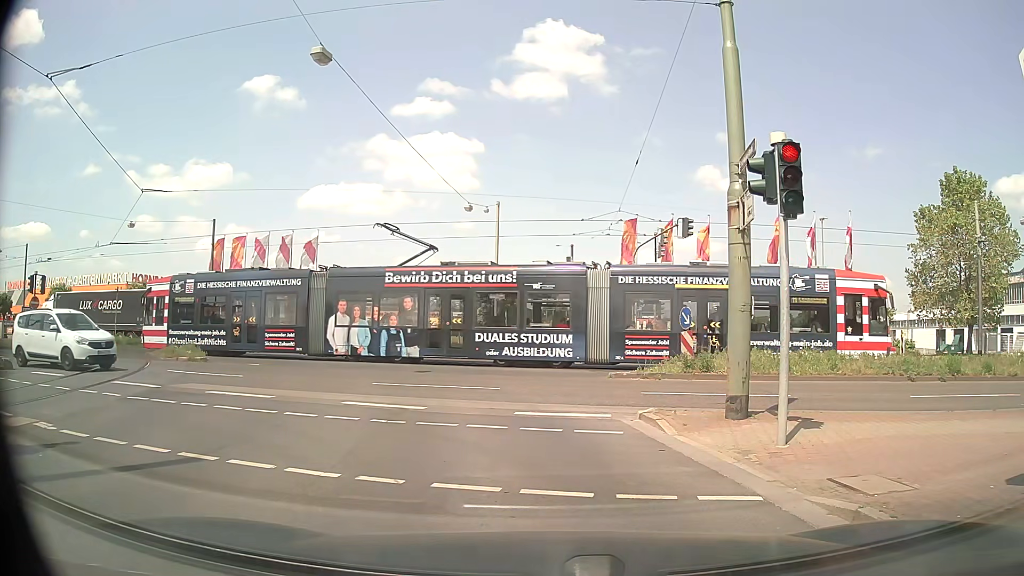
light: Day
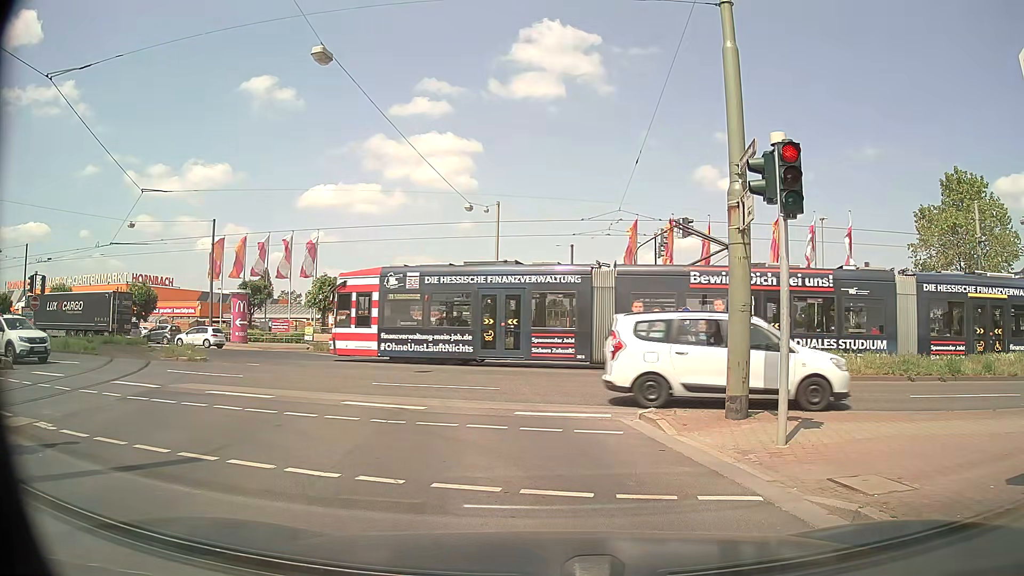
(0.0, 0.0) m; 0°
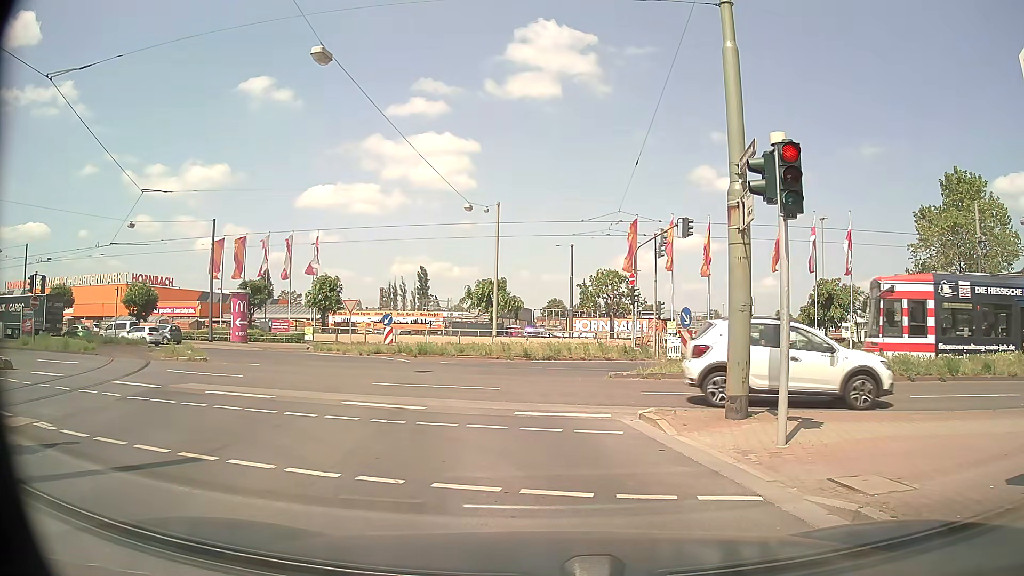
(0.0, 0.0) m; 0°
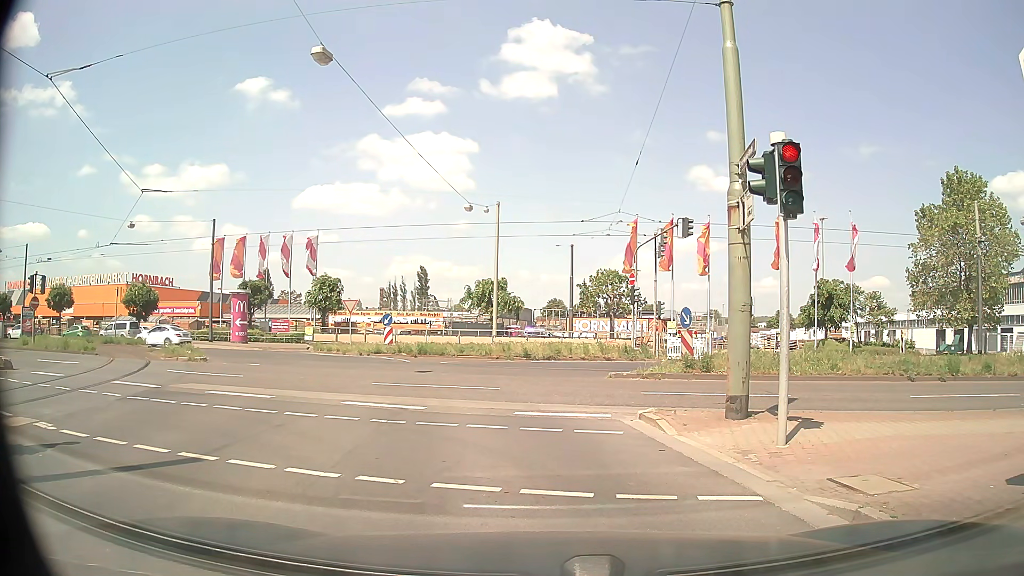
(0.0, 0.0) m; 0°
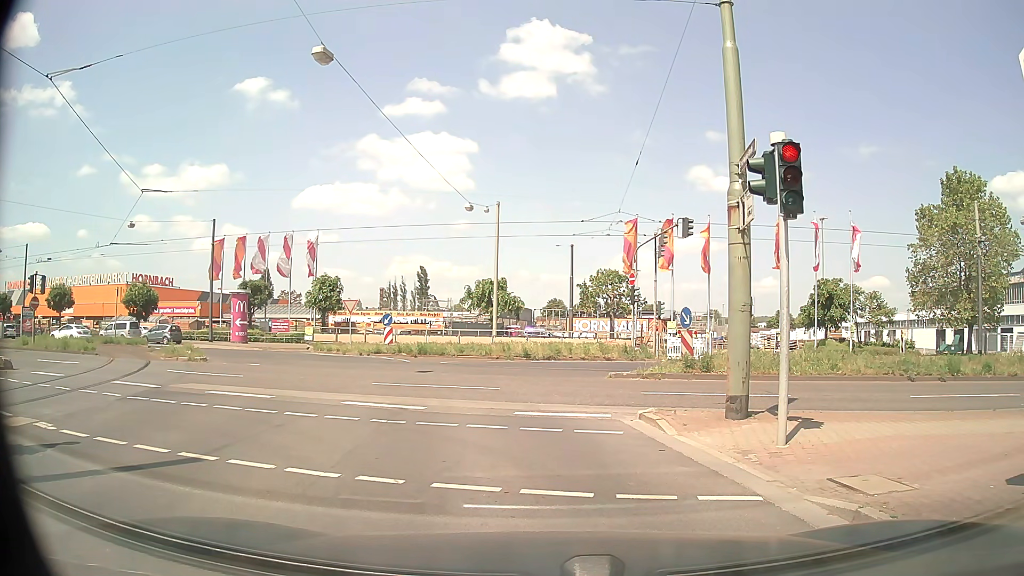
(0.0, 0.0) m; 0°
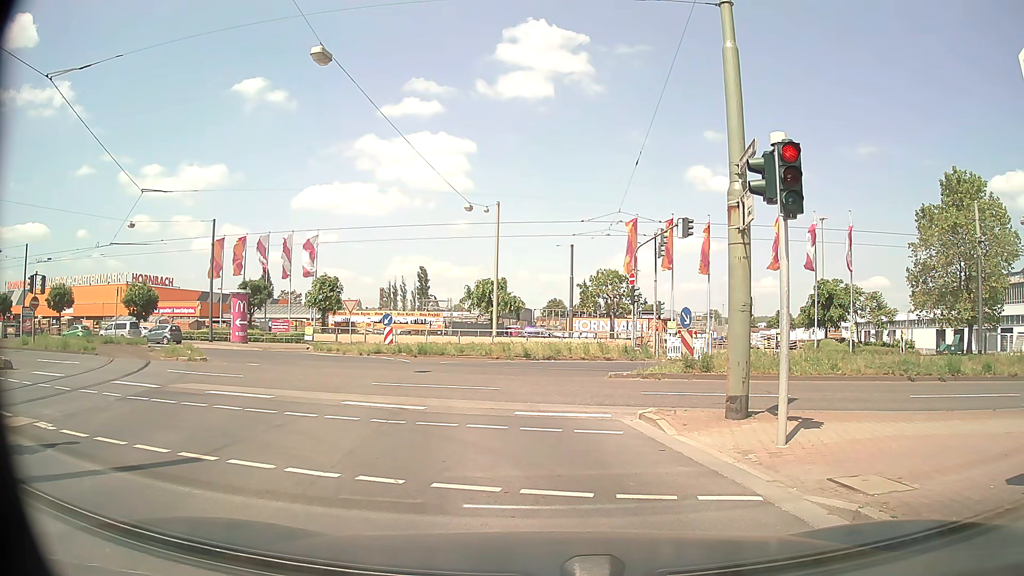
(0.0, 0.0) m; 0°
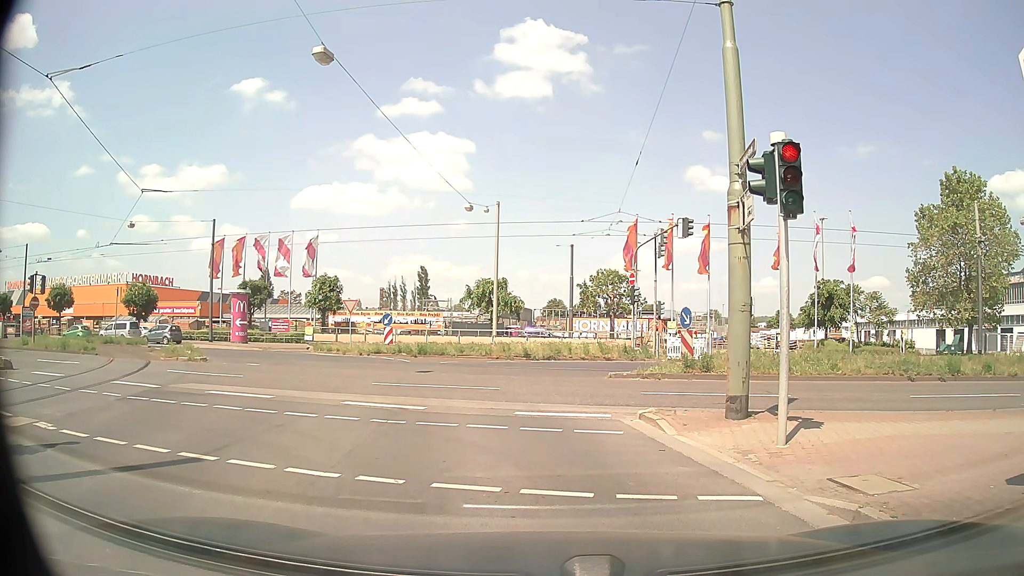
(0.0, 0.0) m; 0°
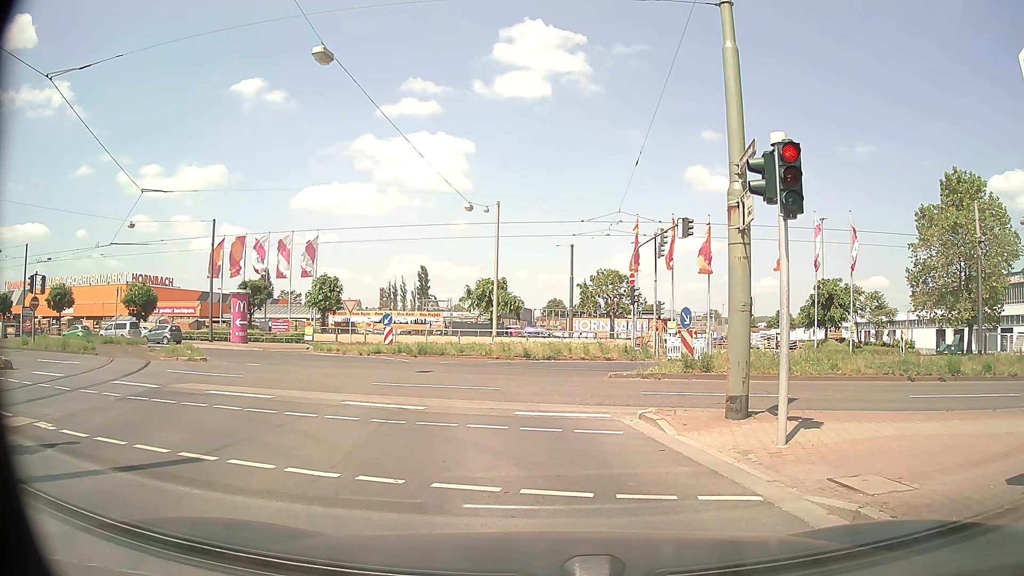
(0.0, 0.0) m; 0°
